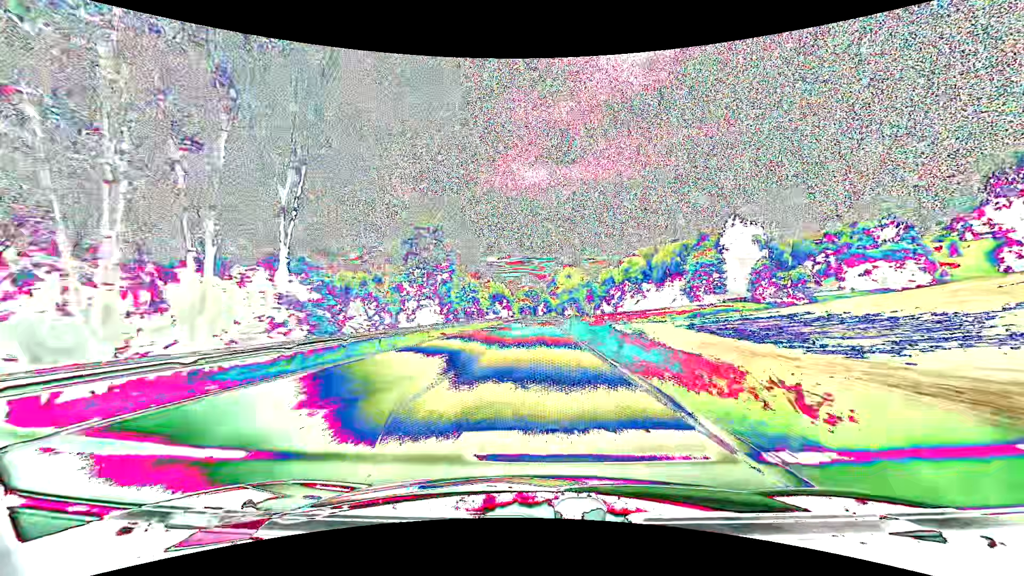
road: primary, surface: asphalt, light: Day
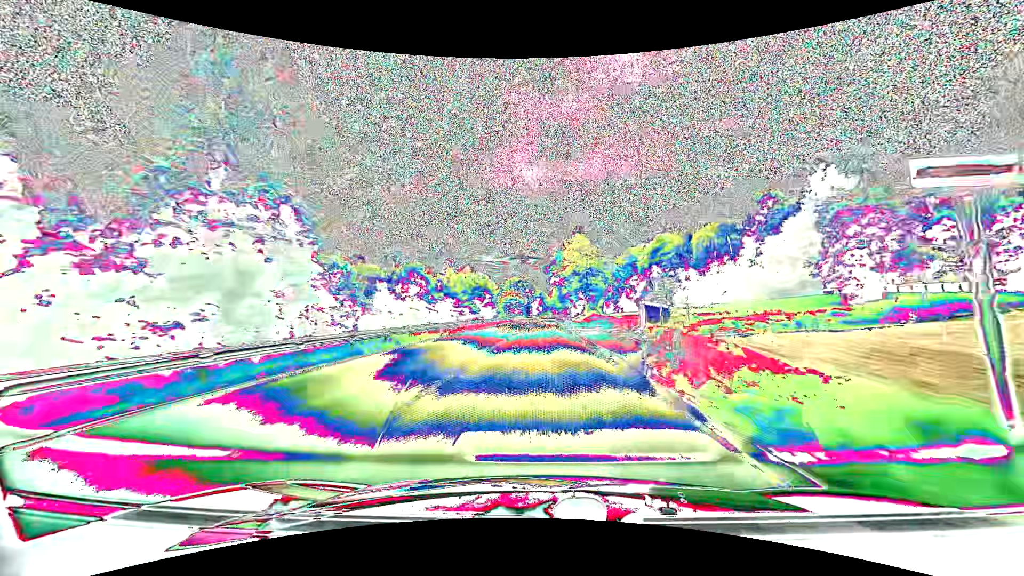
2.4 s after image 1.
(+0.2, +56.0) m; +1°
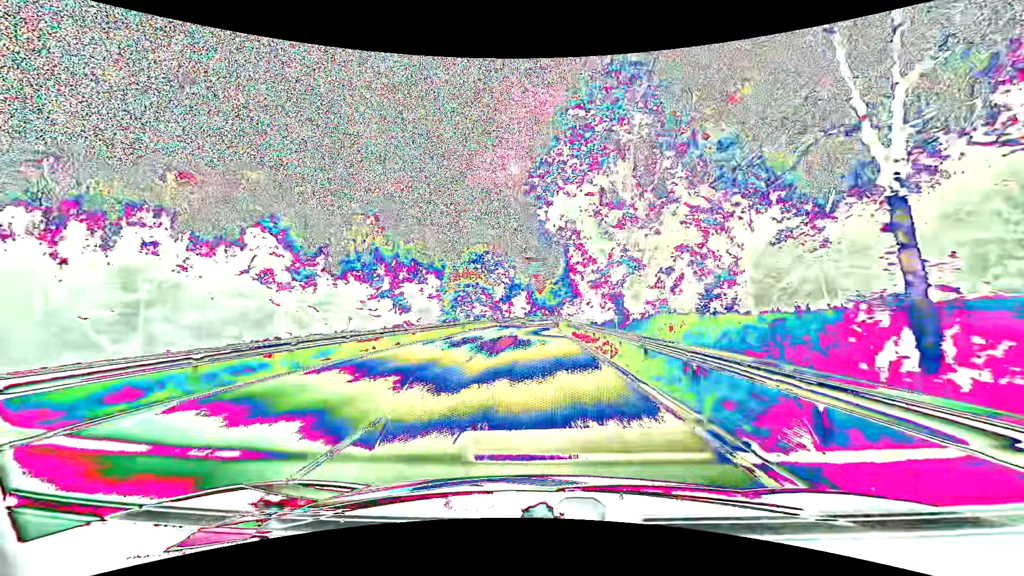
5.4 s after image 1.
(+0.8, +72.3) m; +1°
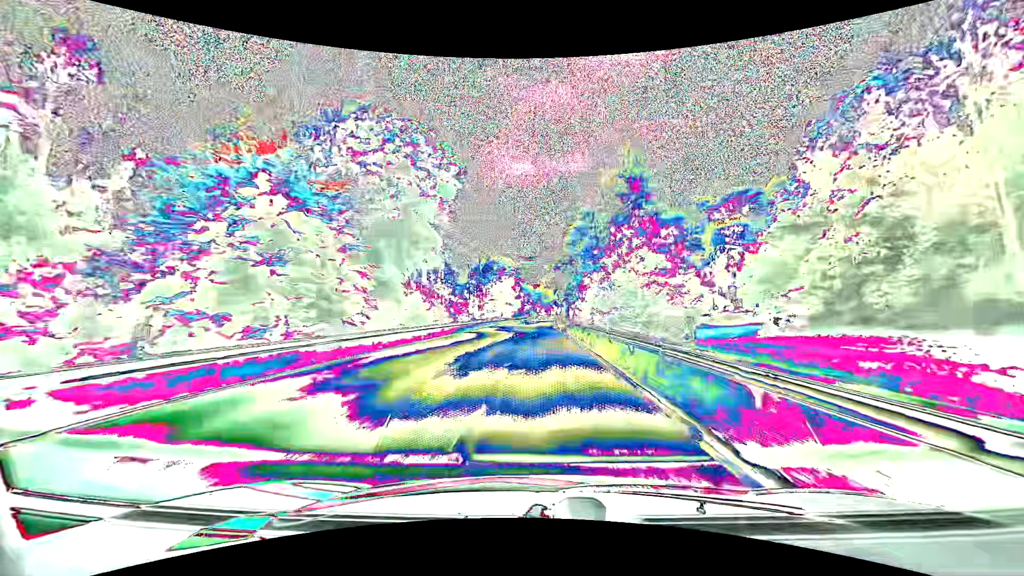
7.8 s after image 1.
(+0.3, +59.4) m; +1°
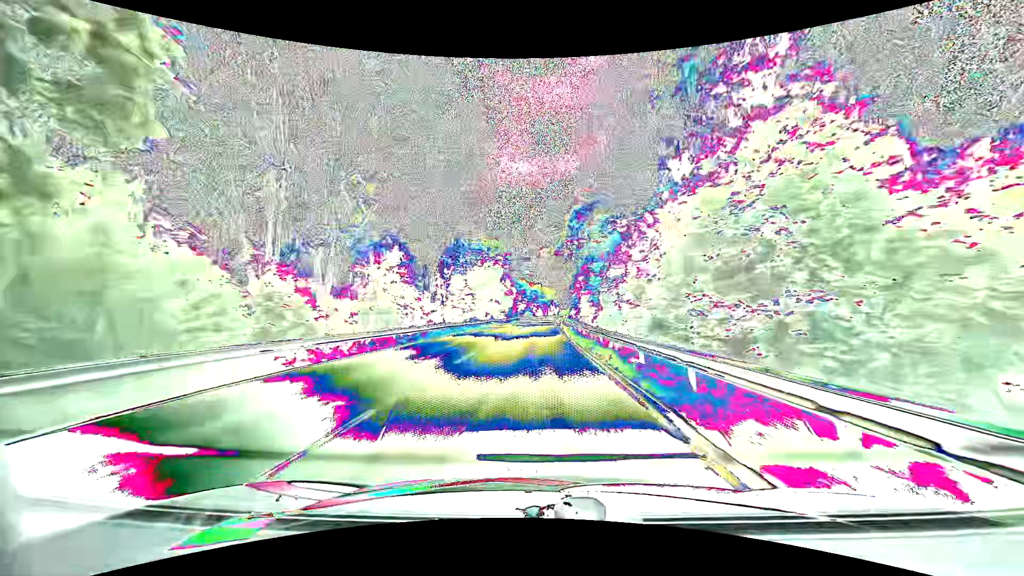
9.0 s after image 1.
(0.0, +30.2) m; 0°
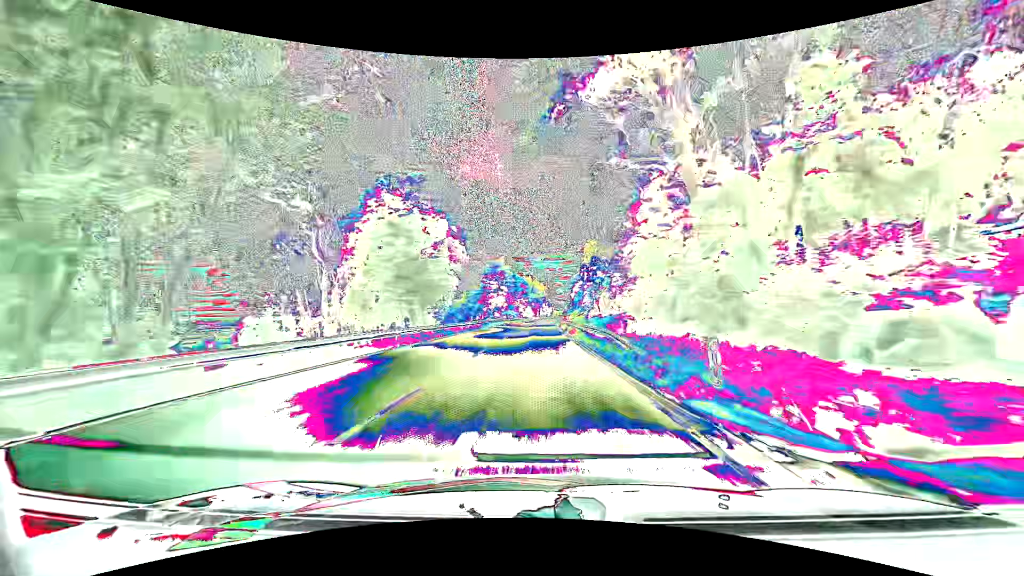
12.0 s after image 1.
(+0.4, +76.5) m; +1°
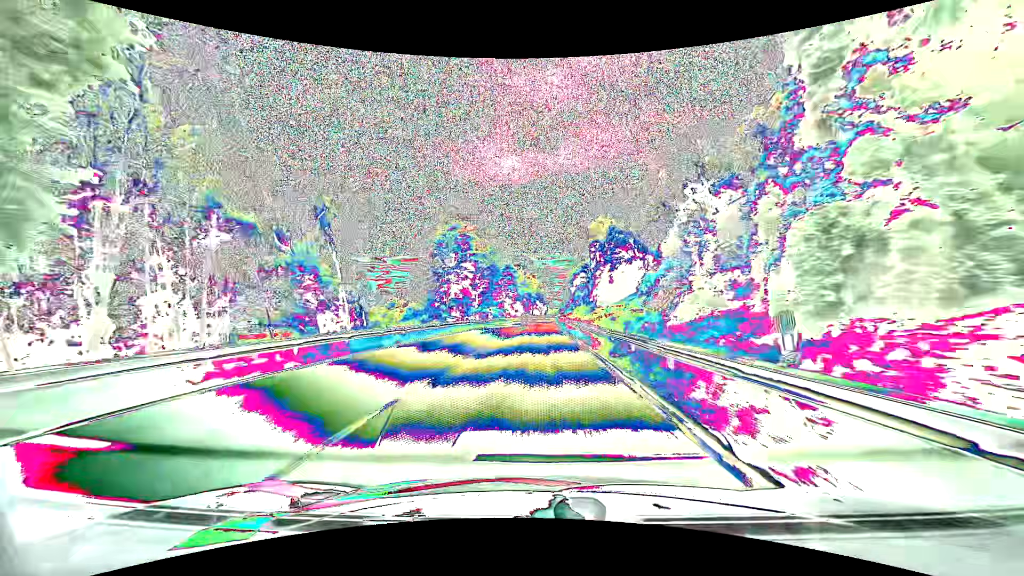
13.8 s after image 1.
(+0.2, +46.4) m; 0°
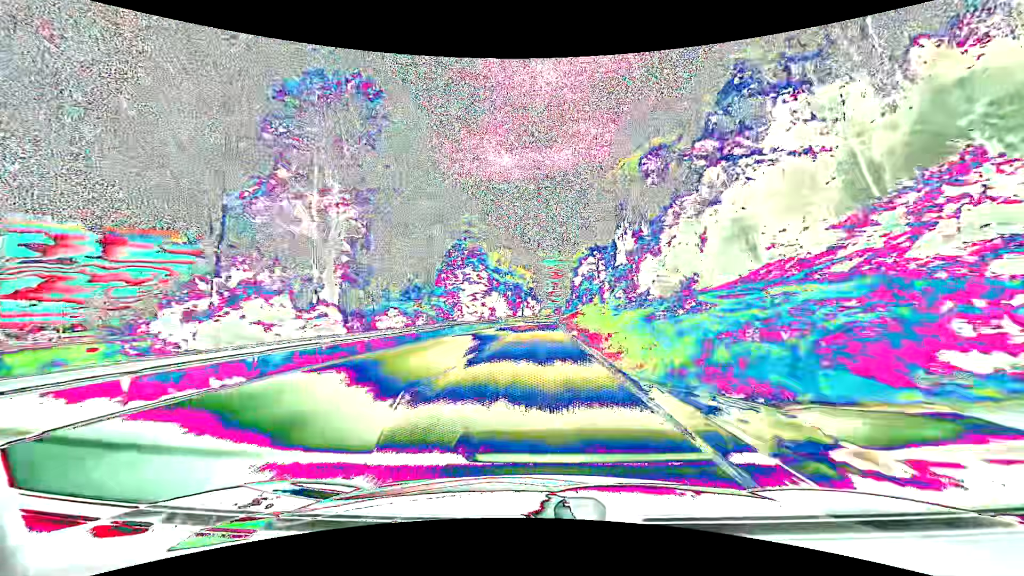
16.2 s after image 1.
(+0.7, +62.2) m; +1°
(0, +10) (0, +20) (0, +30) (0, +40) (0, +50) (0, +60) (+1, +70) (+1, +80) (+1, +90) (+1, +100) m
